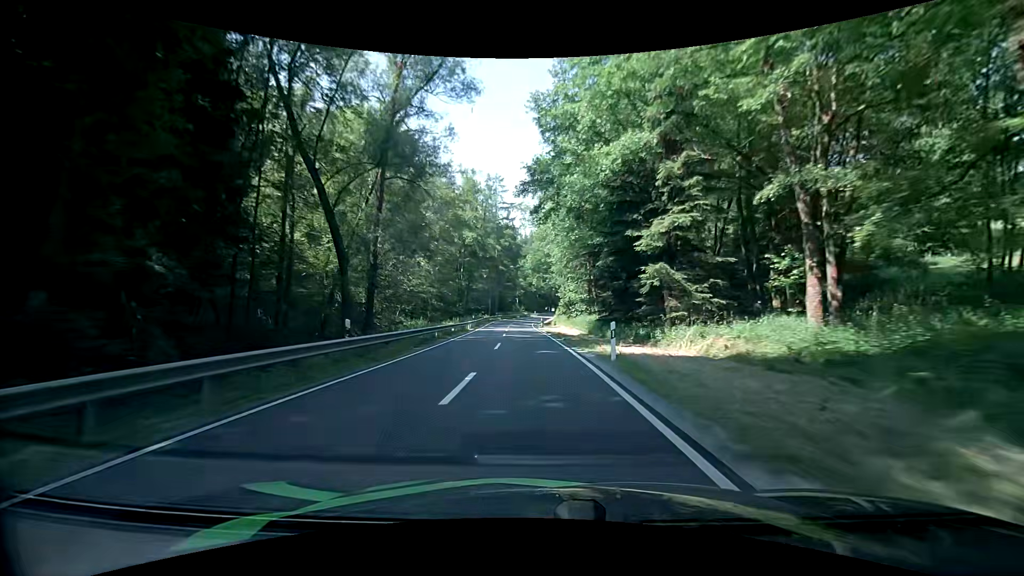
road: secondary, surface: asphalt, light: Day
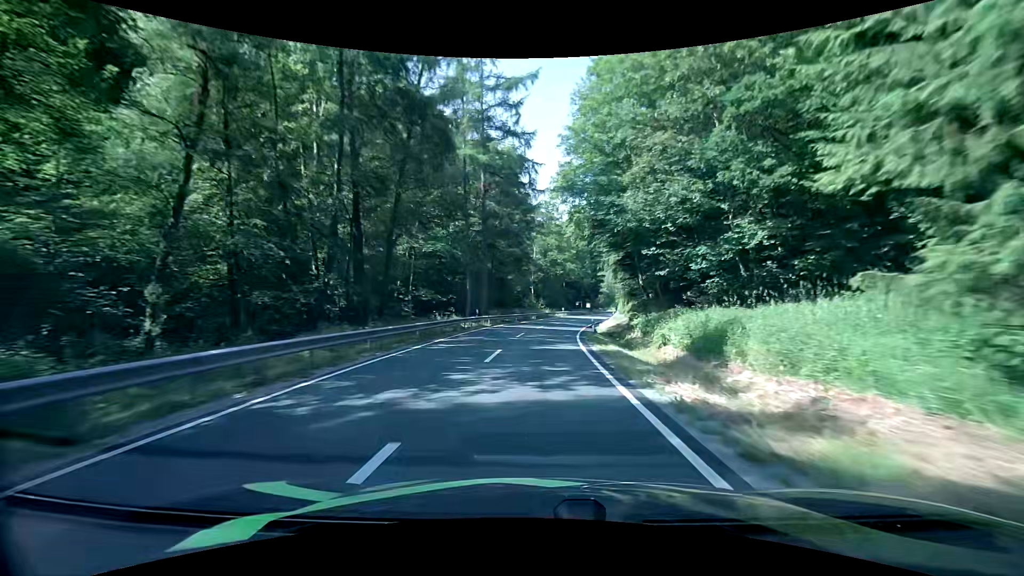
(-2.1, +54.3) m; -3°
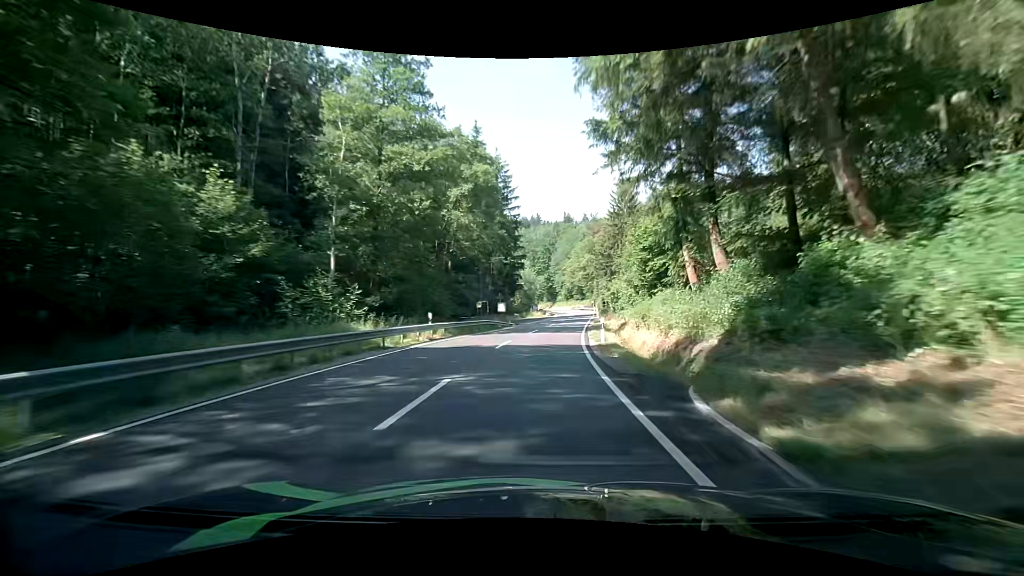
(+4.1, +54.4) m; +11°
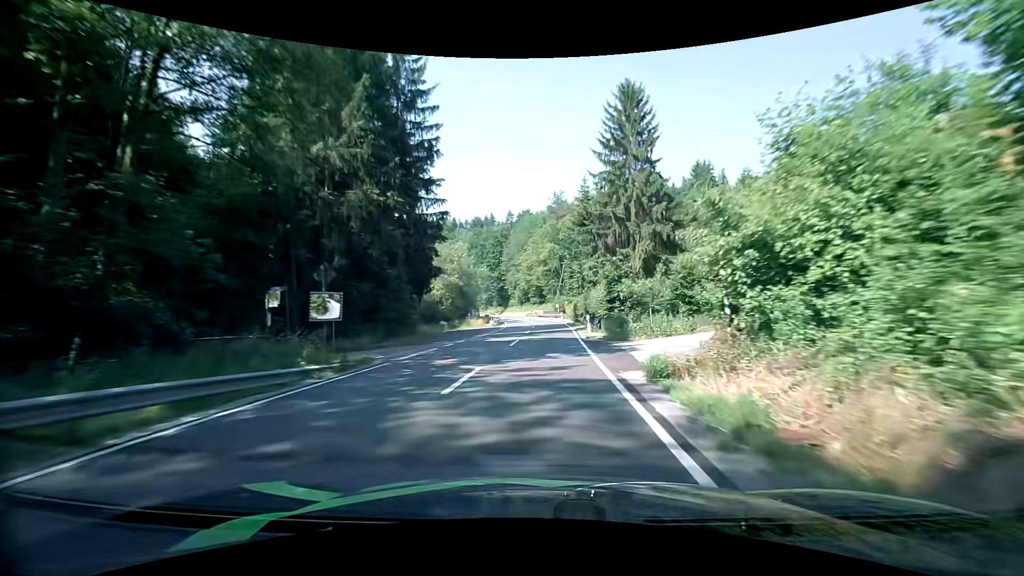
(+1.8, +33.2) m; +5°
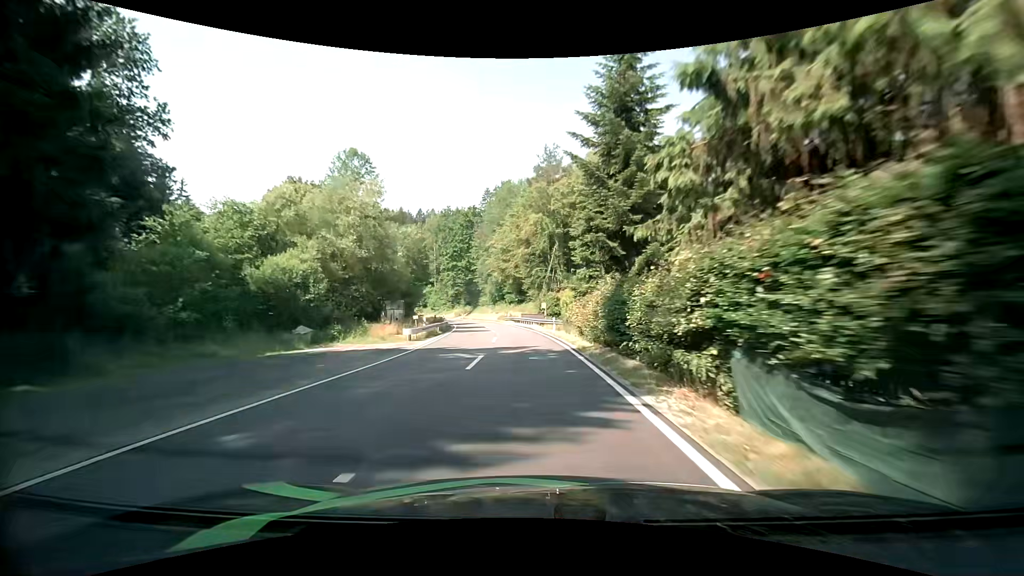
(+1.1, +32.0) m; +3°
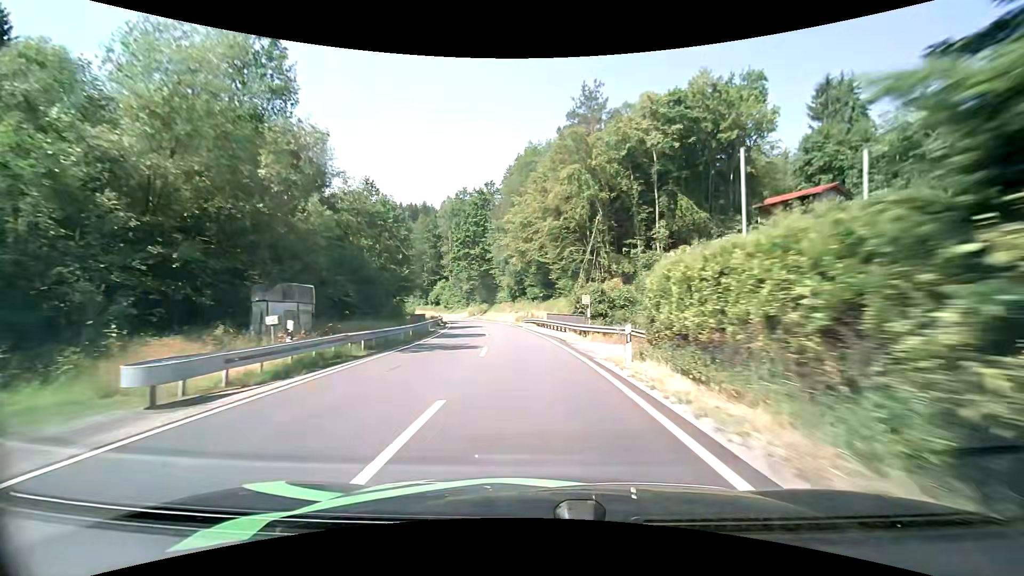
(-0.4, +20.8) m; -3°
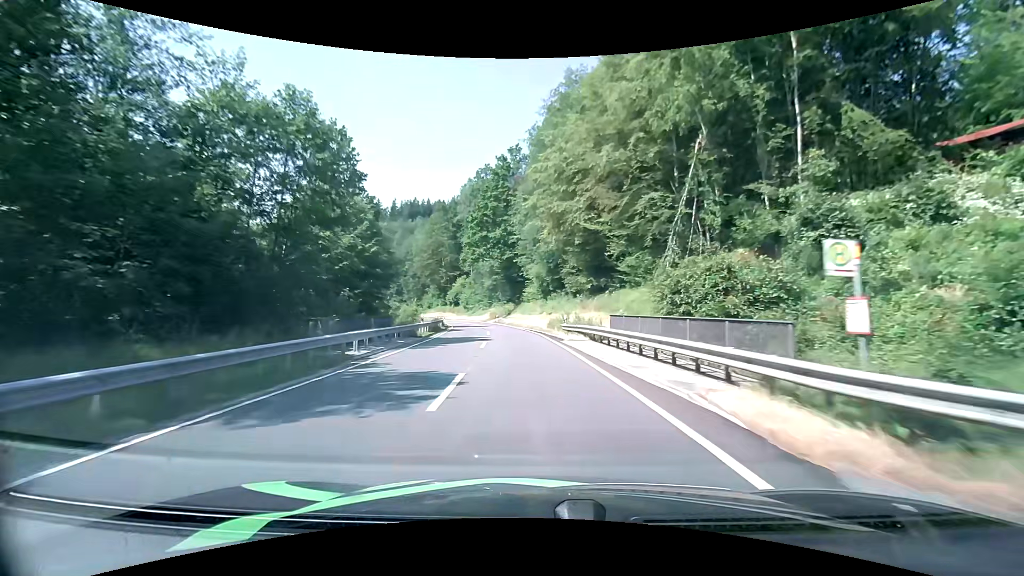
(-0.6, +20.9) m; -4°
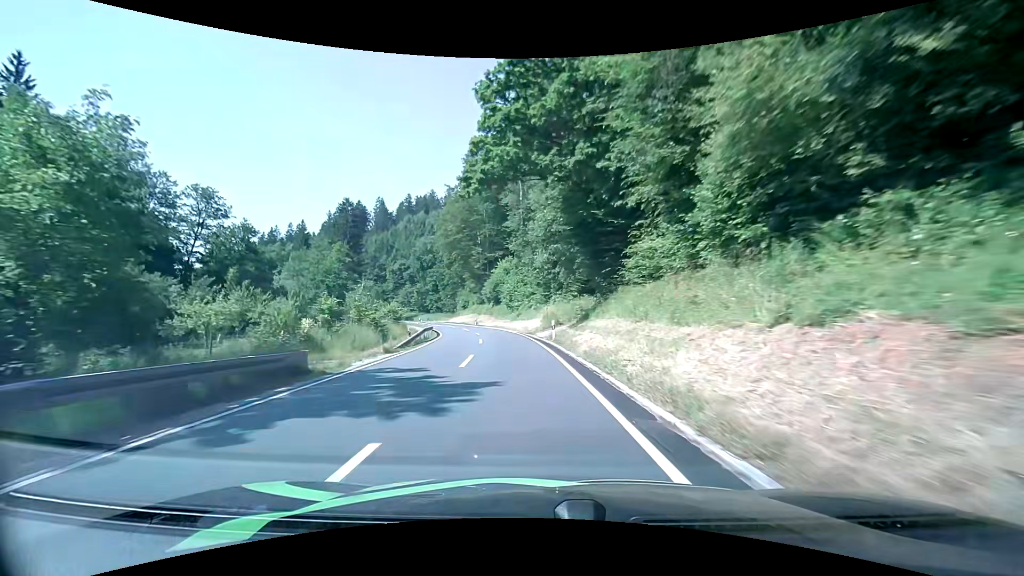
(-2.6, +42.2) m; -8°
(0, +10) (-1, +20) (-2, +30) (-4, +40) (-5, +50) (-8, +59) (-11, +69) (-14, +78) (-18, +87) (-23, +96) m
